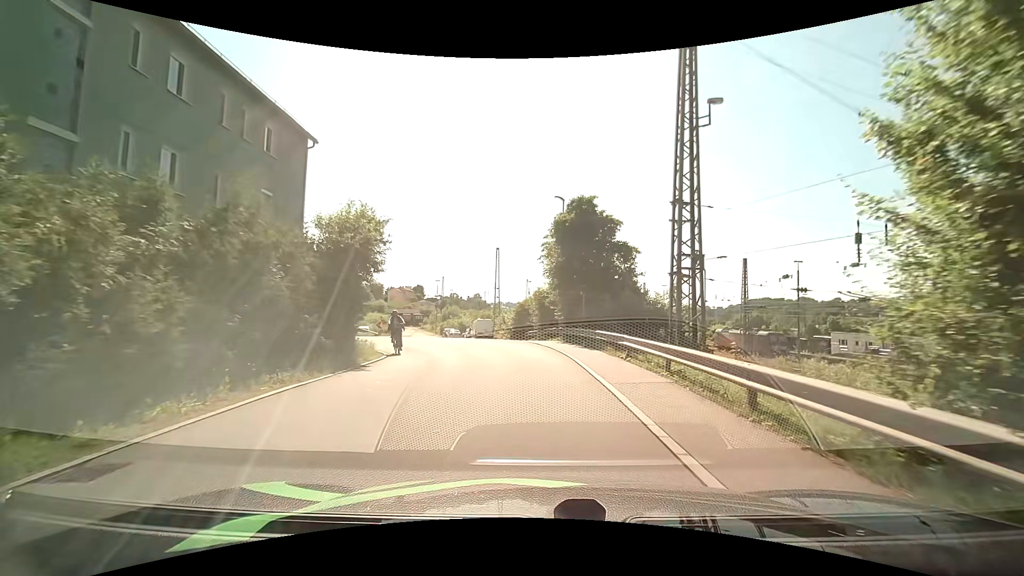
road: residential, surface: asphalt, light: Day
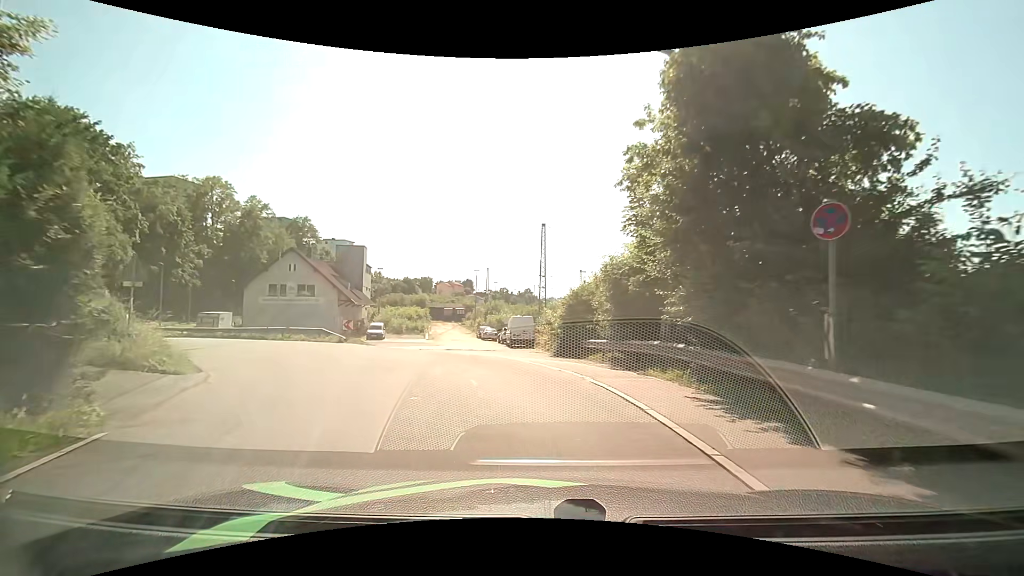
(-0.3, +15.7) m; -5°
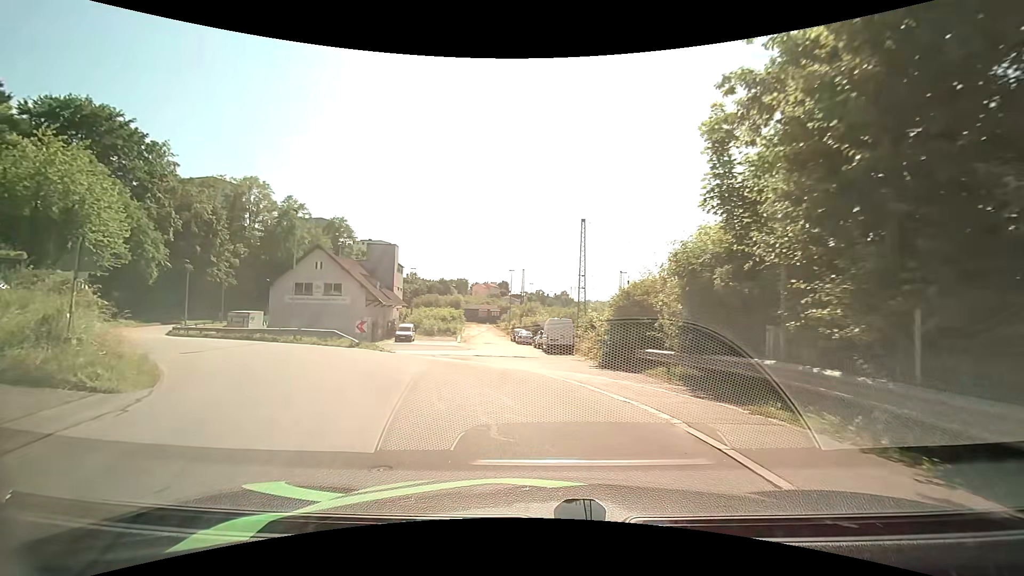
(-0.2, +3.7) m; -4°
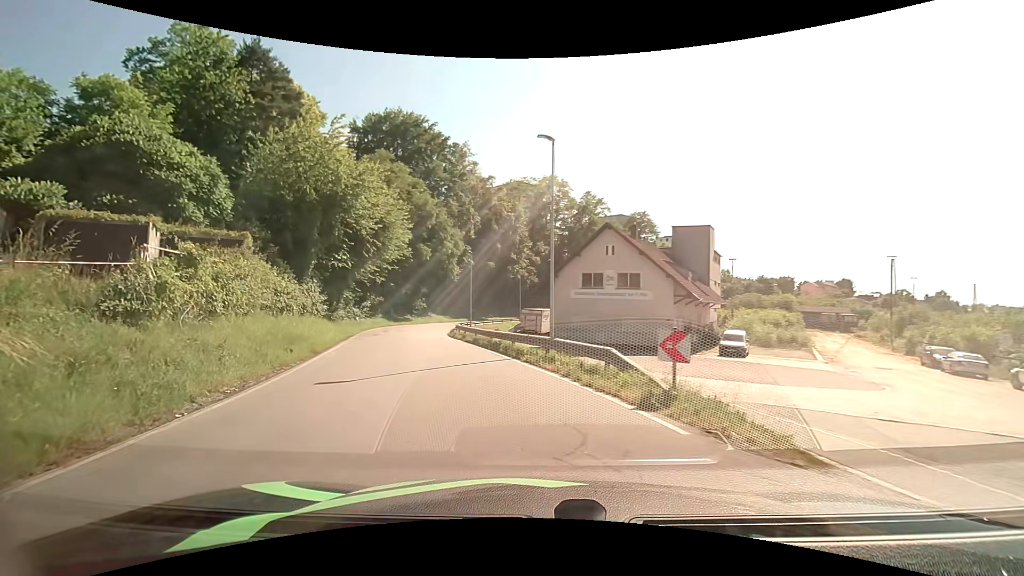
(-3.9, +14.2) m; -33°
(-1, +10) (-4, +20) (-7, +29) (-9, +39) (-10, +49) (-10, +59) (-8, +69) (-6, +78) (-3, +88) (+1, +97) m
